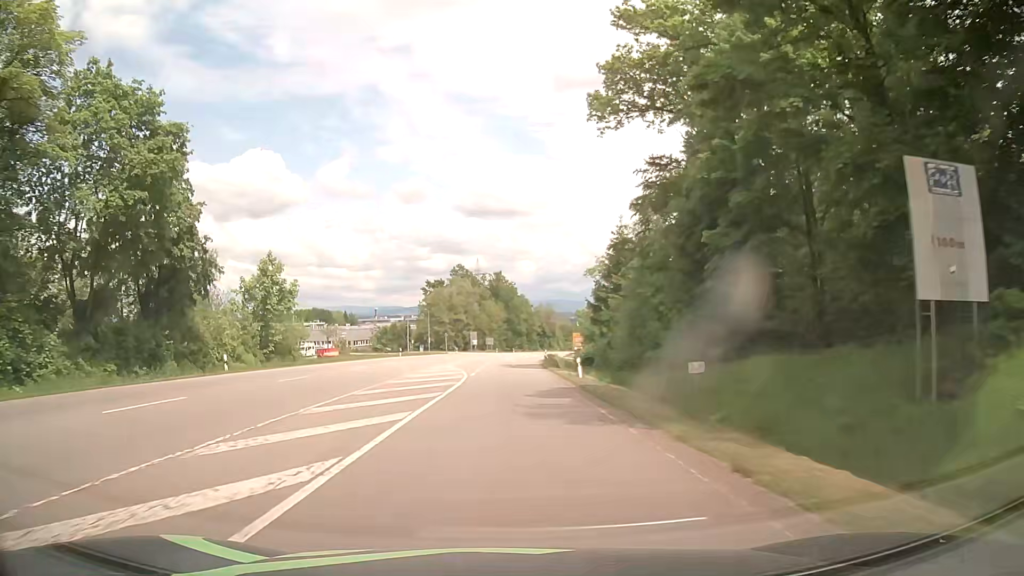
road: secondary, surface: asphalt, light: Day
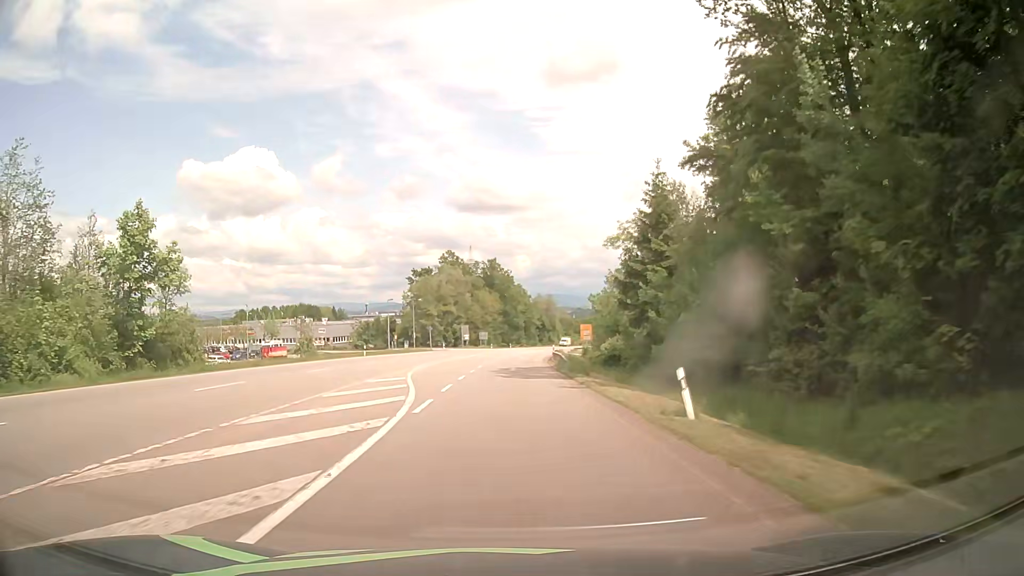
(-0.1, +18.4) m; 0°
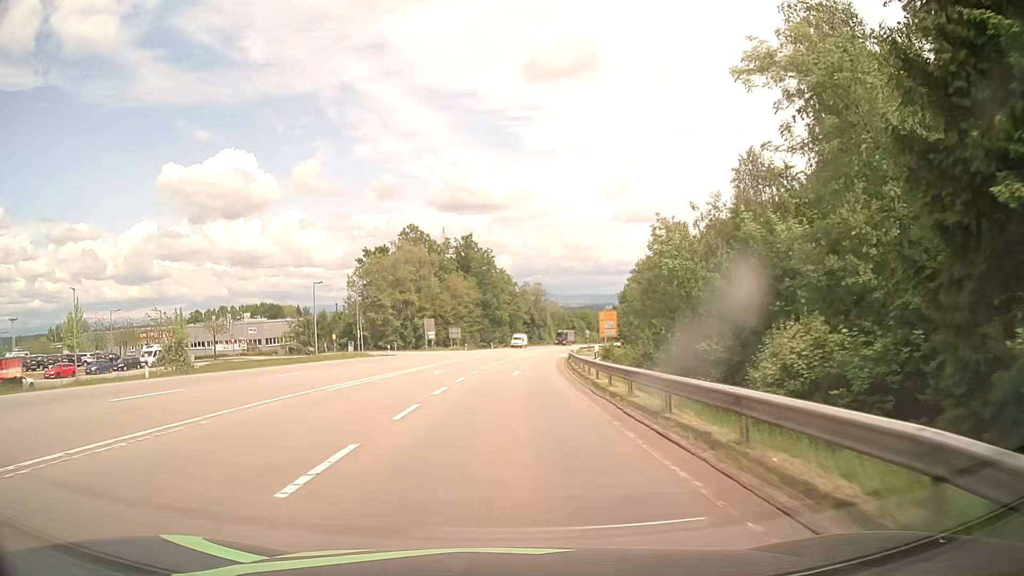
(+0.4, +36.7) m; +1°
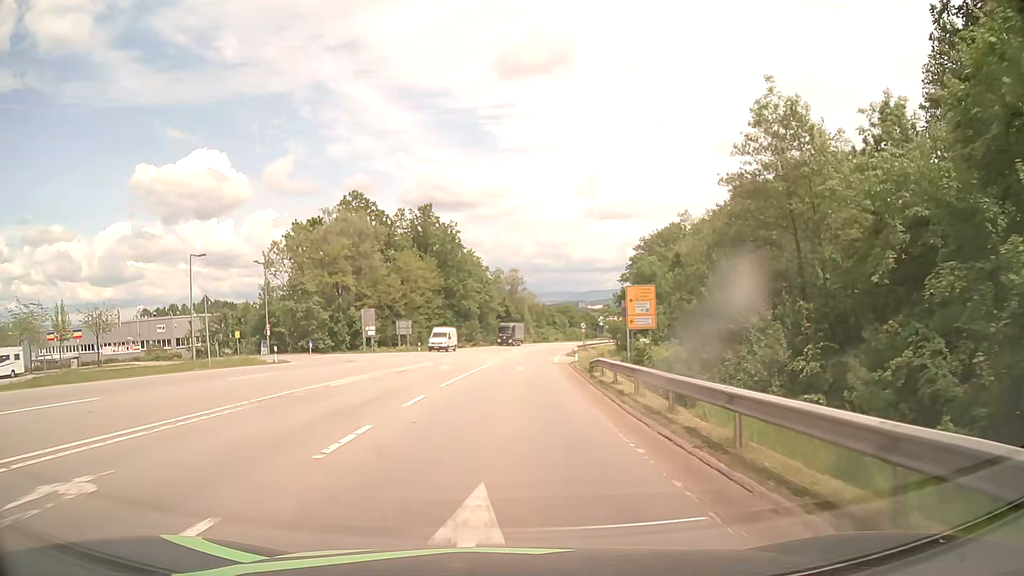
(+0.6, +27.5) m; +2°
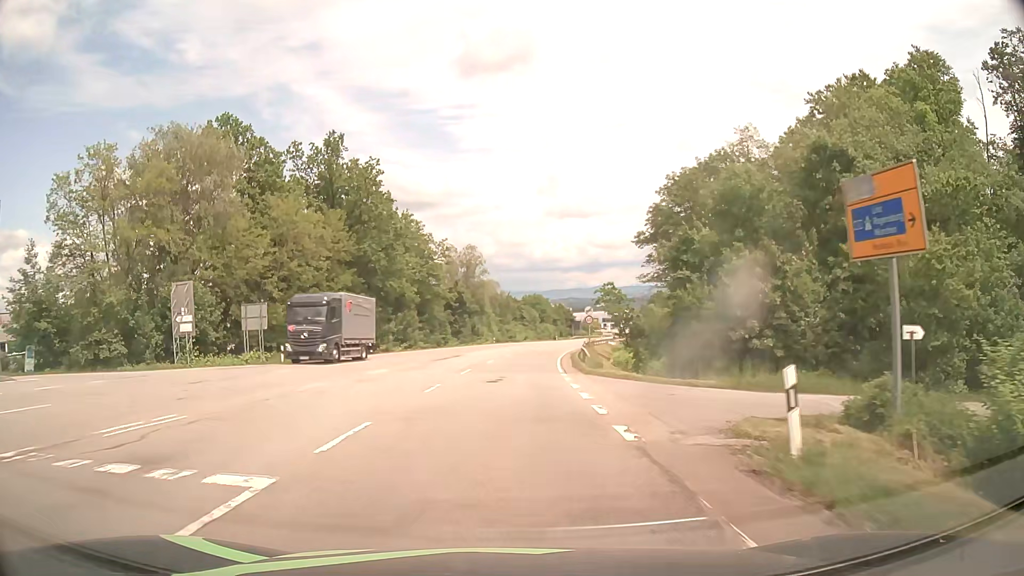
(+1.0, +36.6) m; +3°
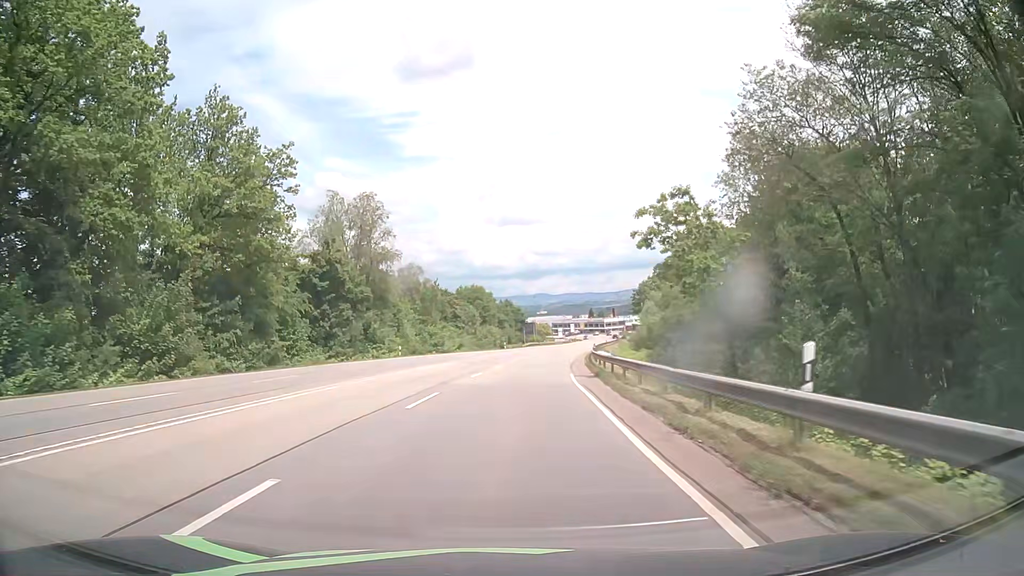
(+1.8, +45.5) m; +5°
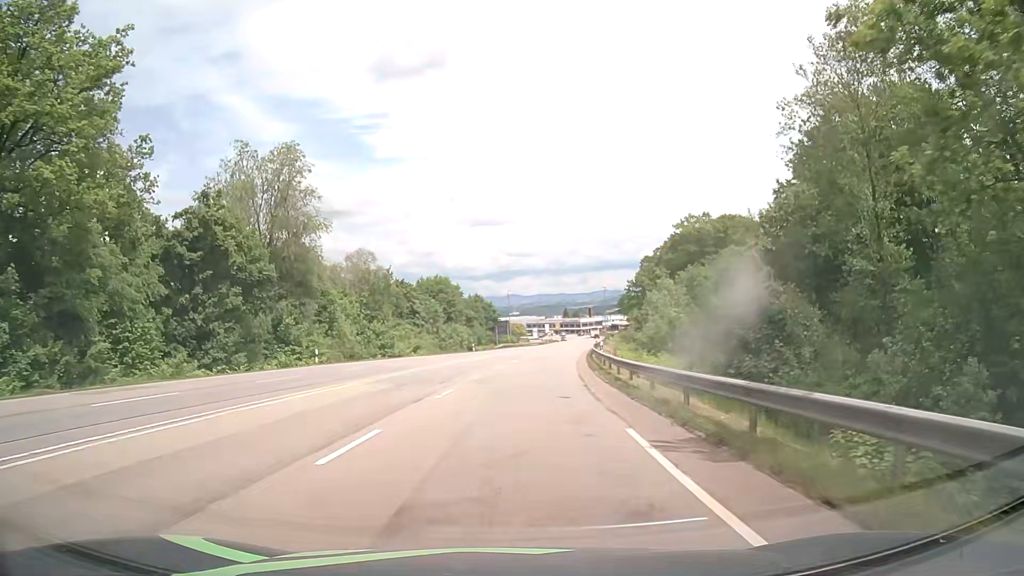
(+0.4, +18.2) m; +2°
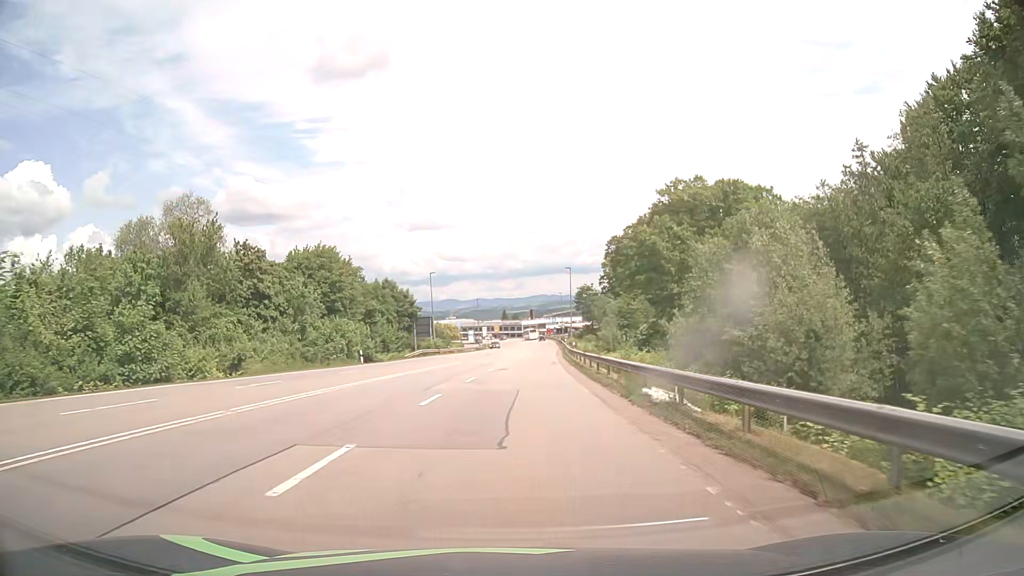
(+1.8, +36.5) m; +5°
(0, +10) (0, +20) (+1, +30) (+1, +40) (+2, +50) (+3, +60) (+4, +70) (+4, +80) (+5, +90) (+6, +100) m
